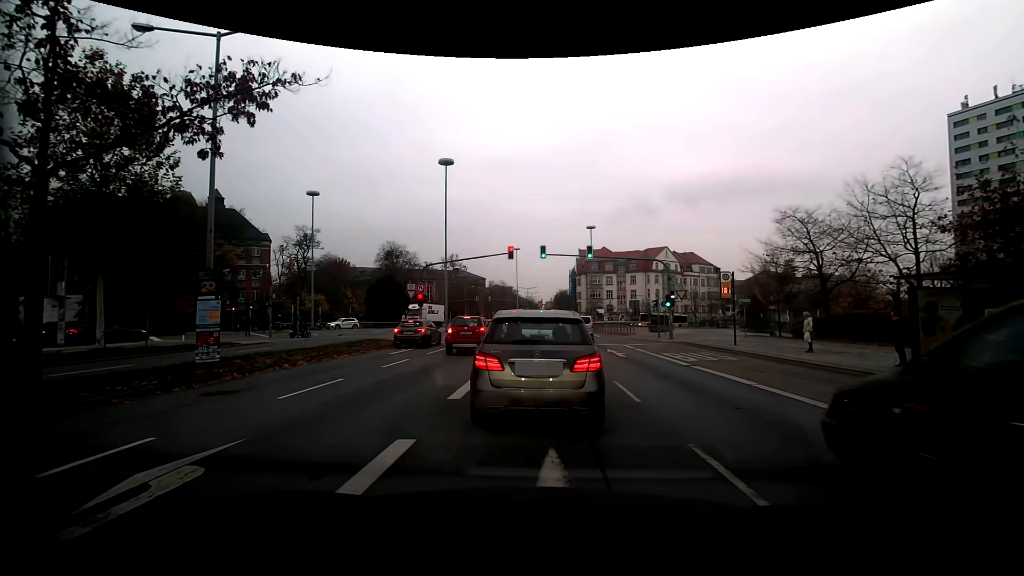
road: secondary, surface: asphalt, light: Day
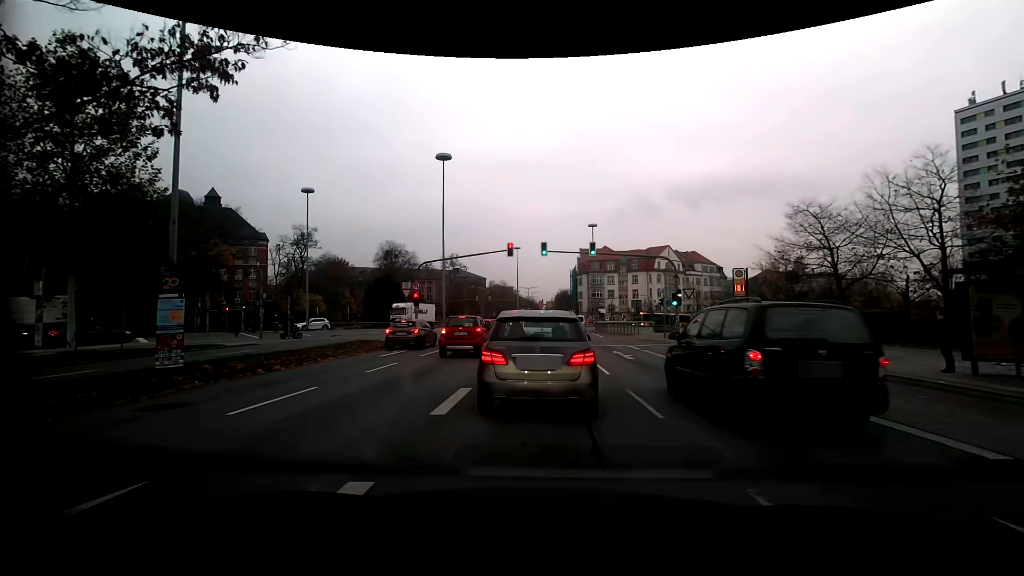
(0.0, +1.6) m; 0°
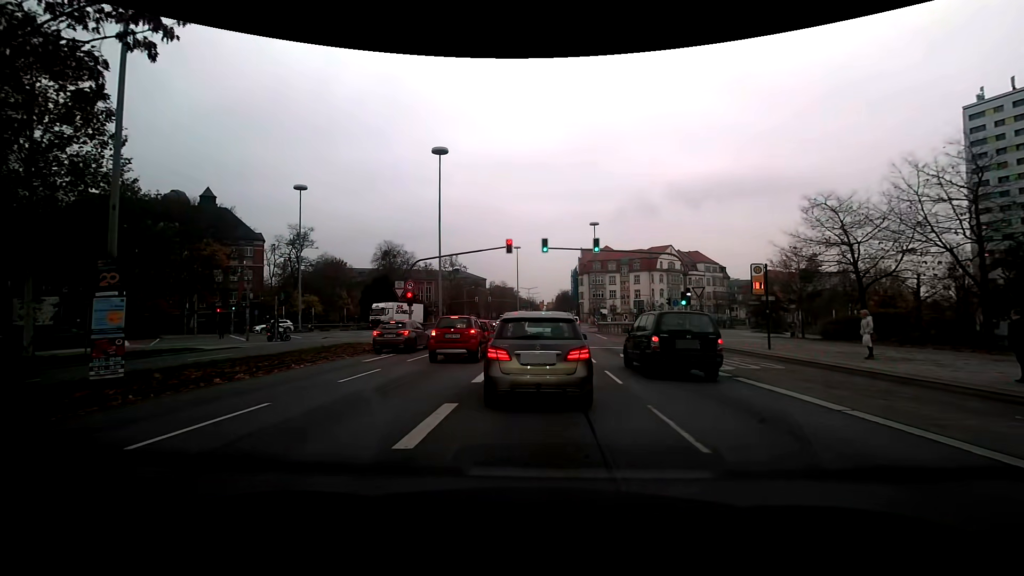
(0.0, +2.0) m; +1°
